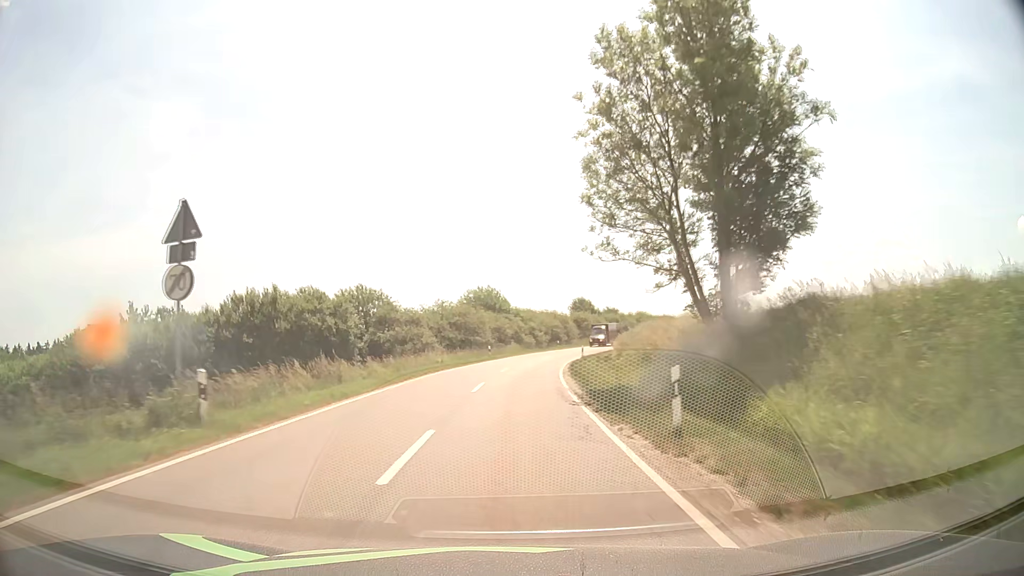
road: tertiary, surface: asphalt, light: Day
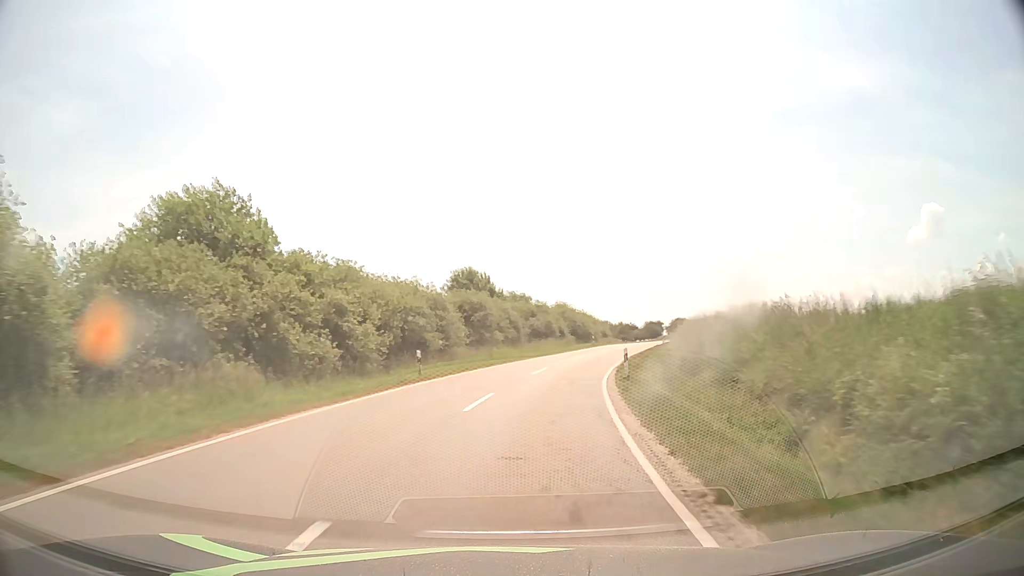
(+3.9, +53.8) m; +11°
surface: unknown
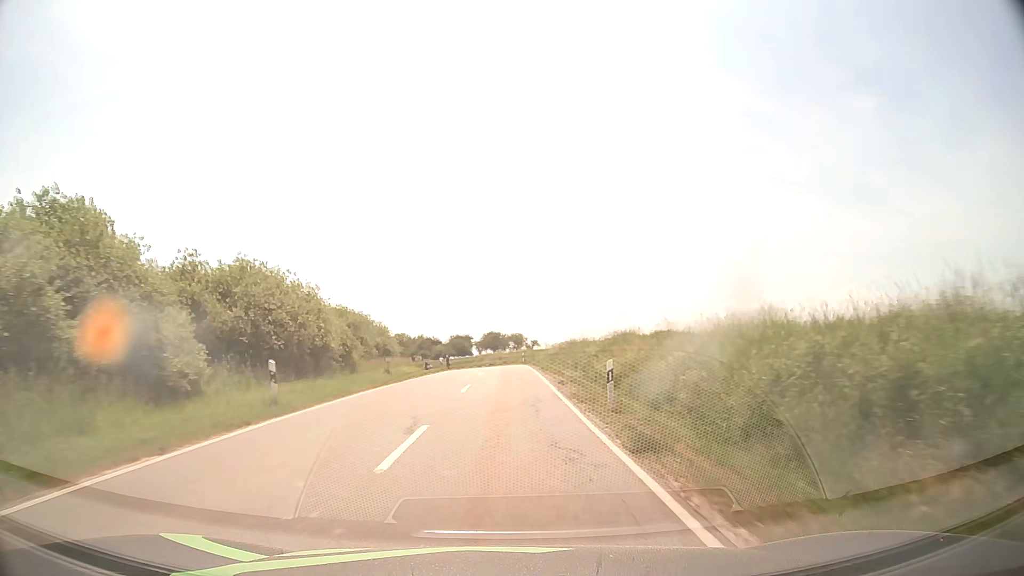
(+9.3, +52.6) m; +17°
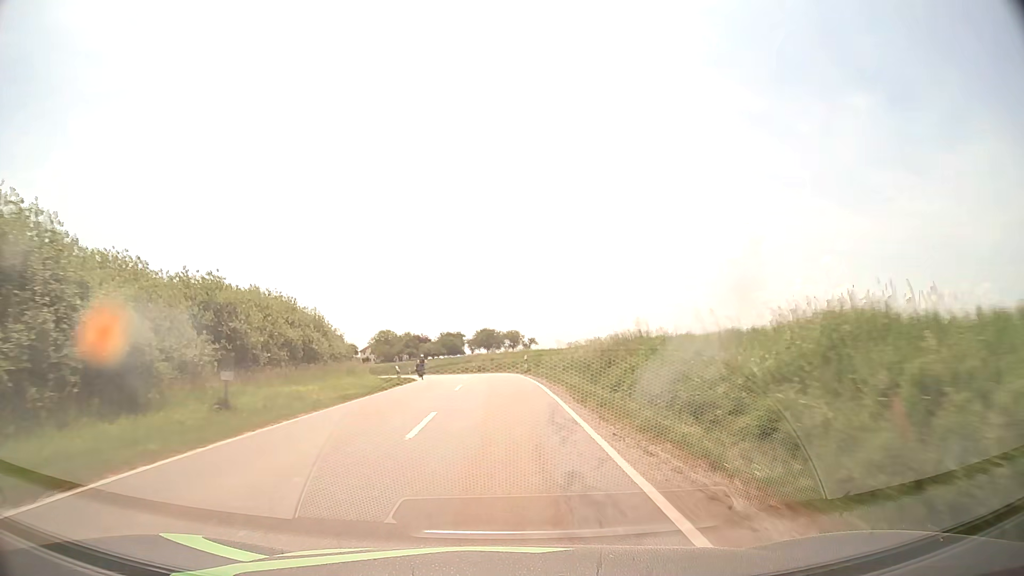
(+0.2, +21.5) m; 0°
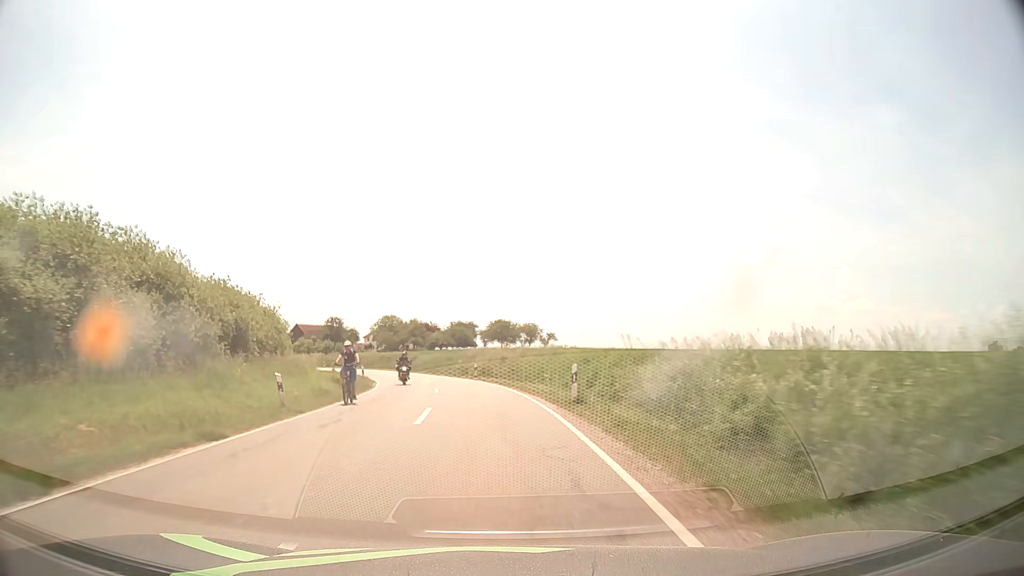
(-0.2, +21.5) m; -1°
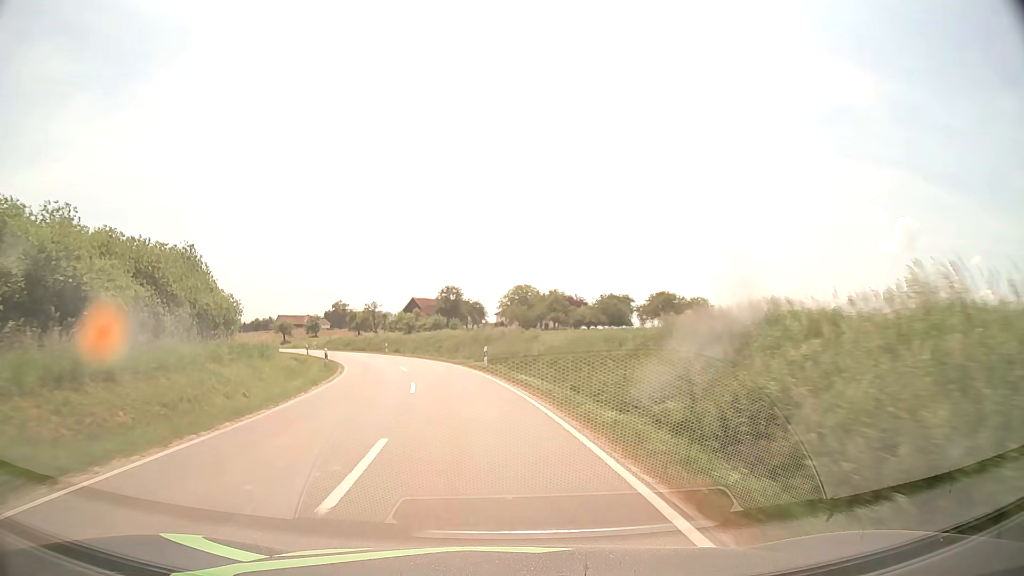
(-3.8, +43.2) m; -12°
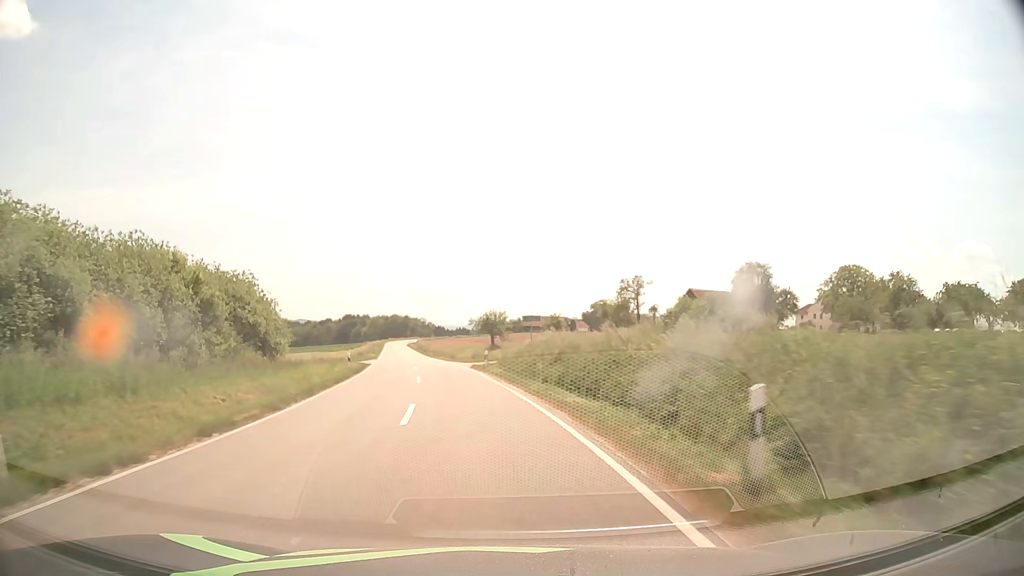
(-10.1, +53.2) m; -22°
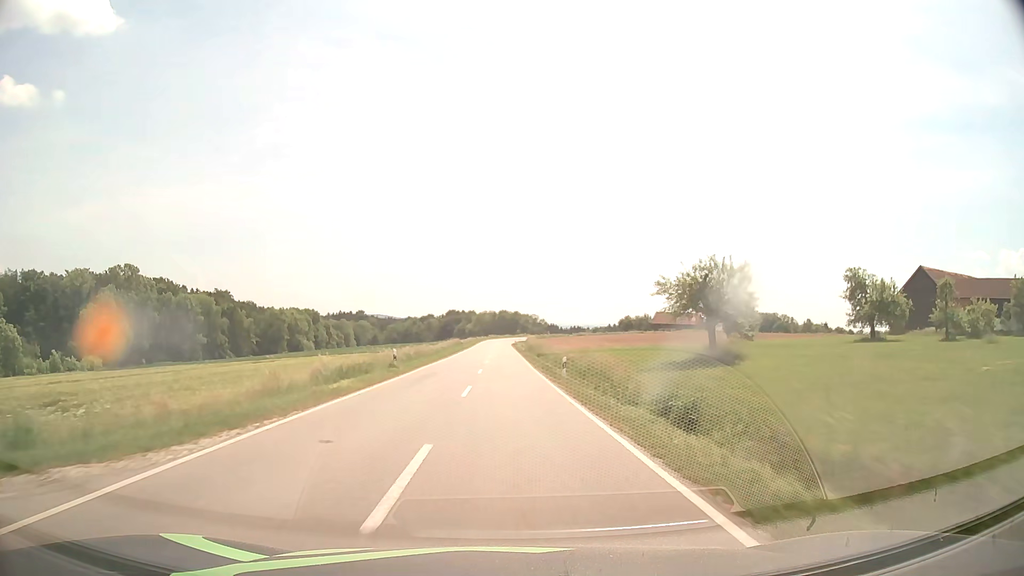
(-7.0, +54.5) m; -10°
(0, +10) (0, +20) (0, +30) (0, +40) (0, +50) (0, +60) (0, +70) (0, +80) (0, +90) (0, +100) m
